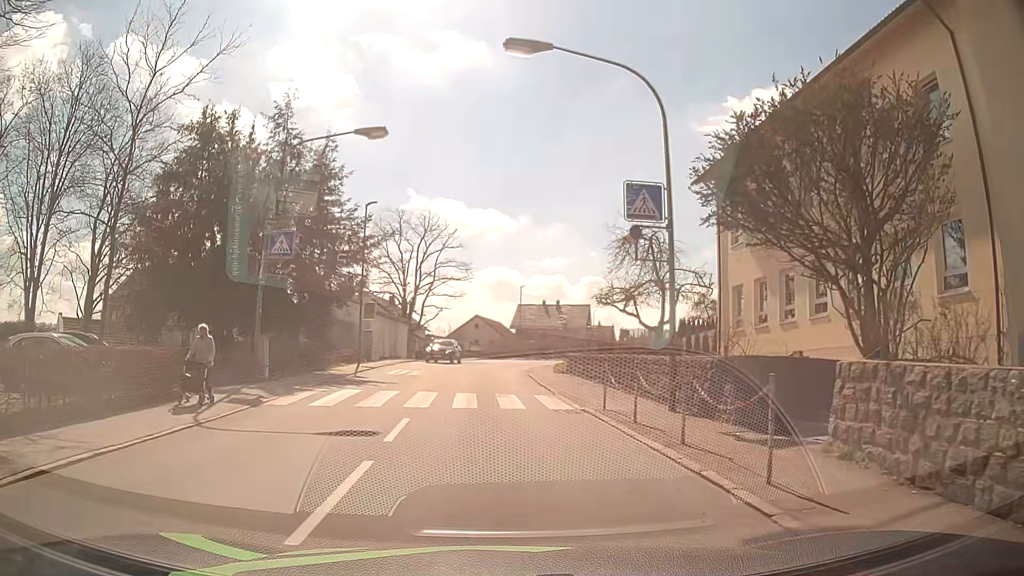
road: tertiary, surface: asphalt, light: Day
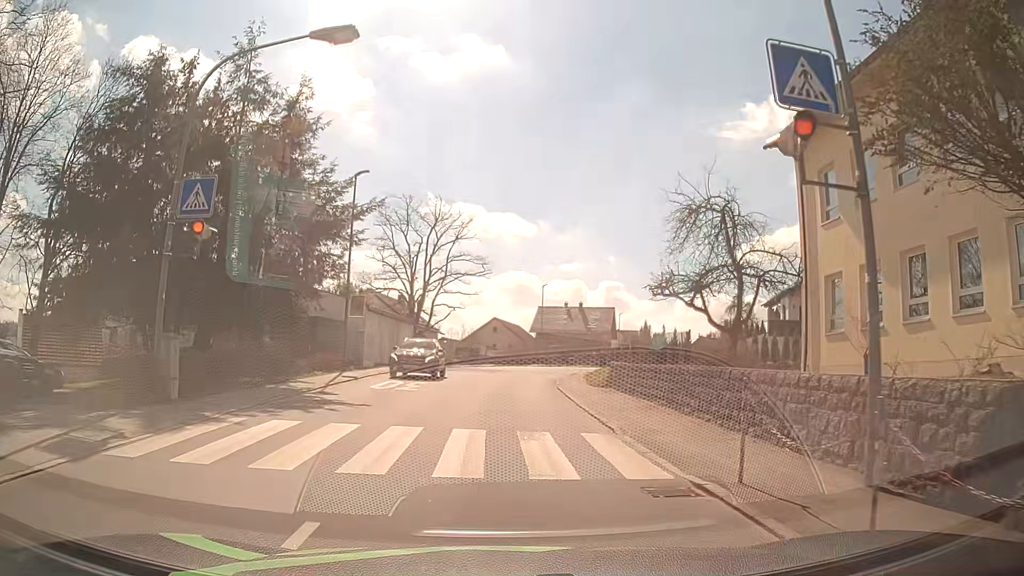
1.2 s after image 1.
(-0.1, +7.1) m; -2°
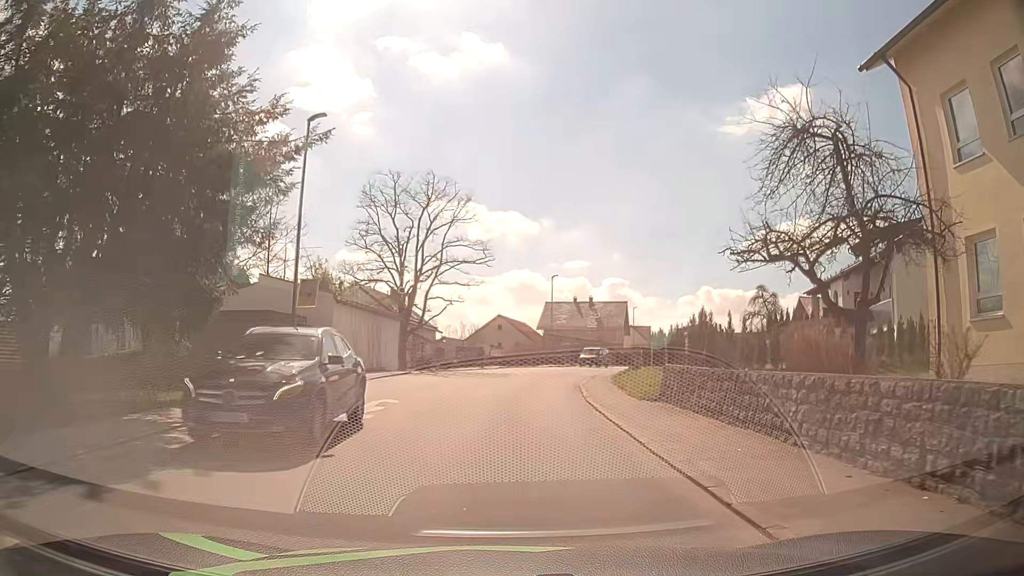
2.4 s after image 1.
(0.0, +7.5) m; 0°
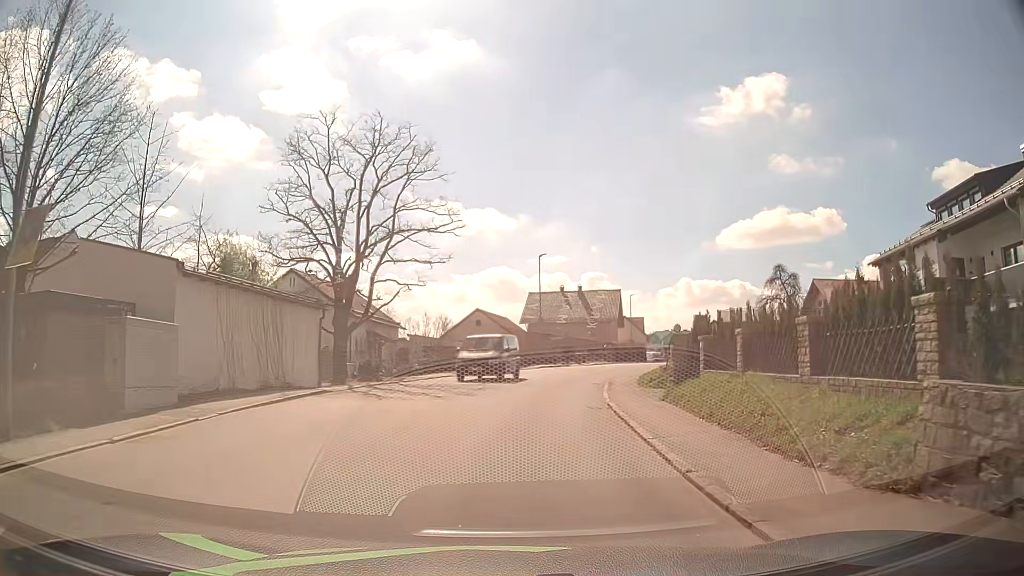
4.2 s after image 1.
(0.0, +12.1) m; +1°
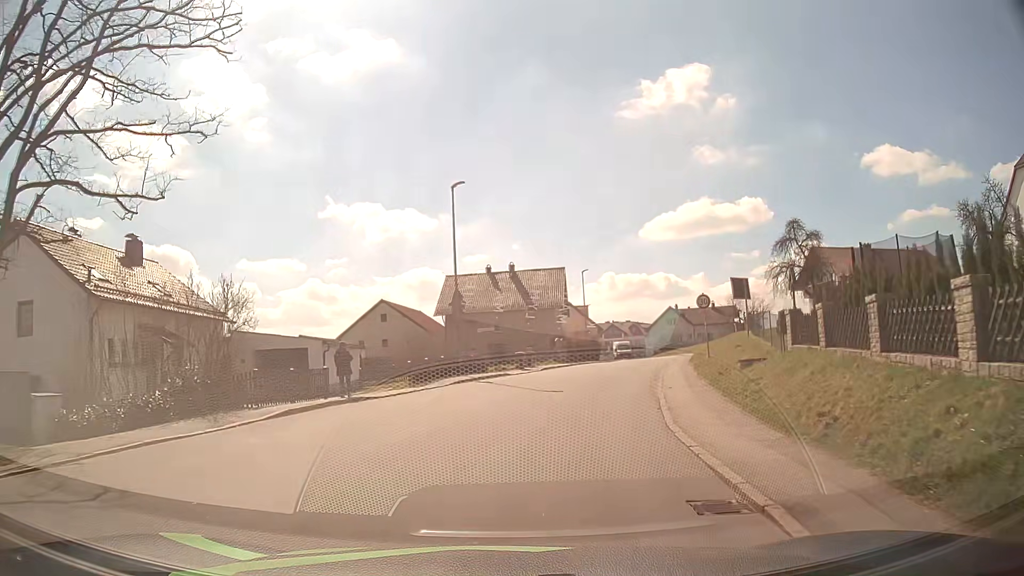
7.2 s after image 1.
(+1.3, +22.0) m; +7°
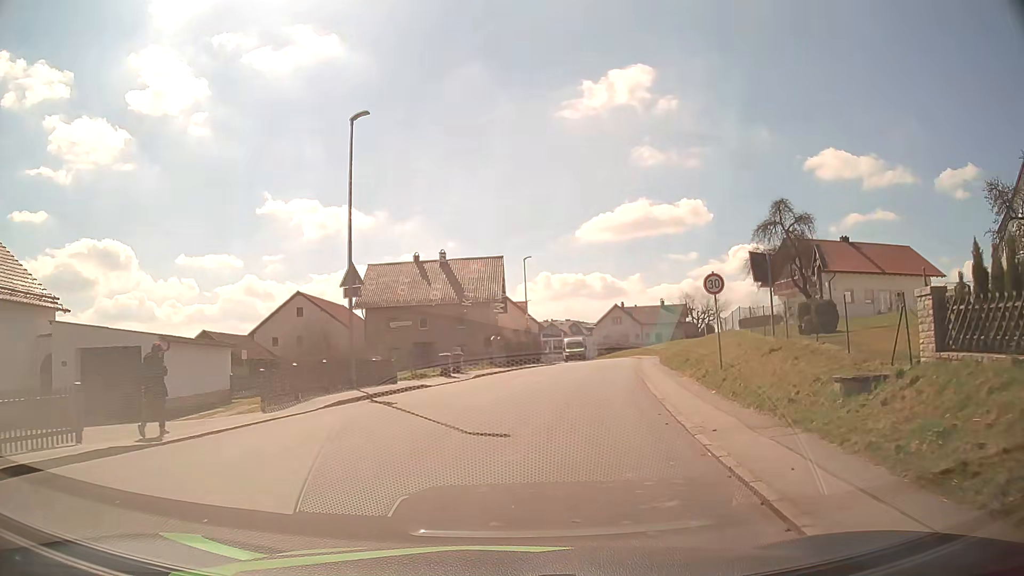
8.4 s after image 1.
(+0.3, +9.0) m; +5°
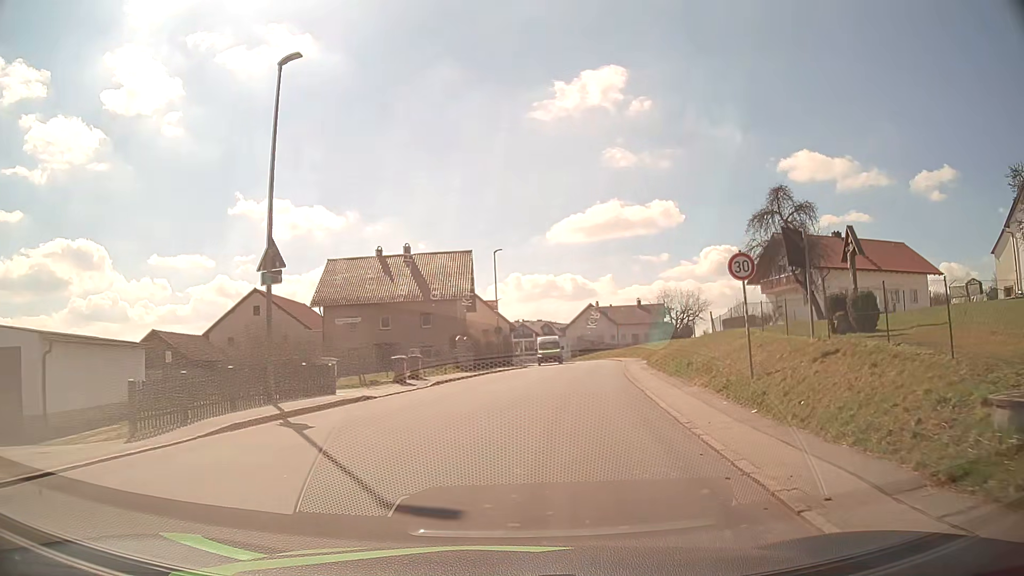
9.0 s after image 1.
(+0.1, +4.6) m; +2°
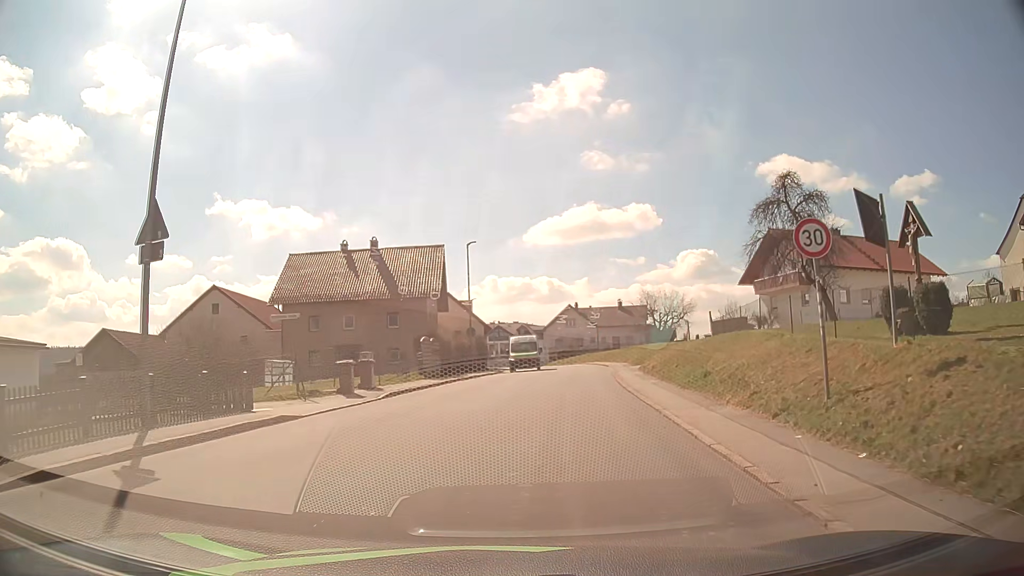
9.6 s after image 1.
(+0.1, +4.6) m; +2°
